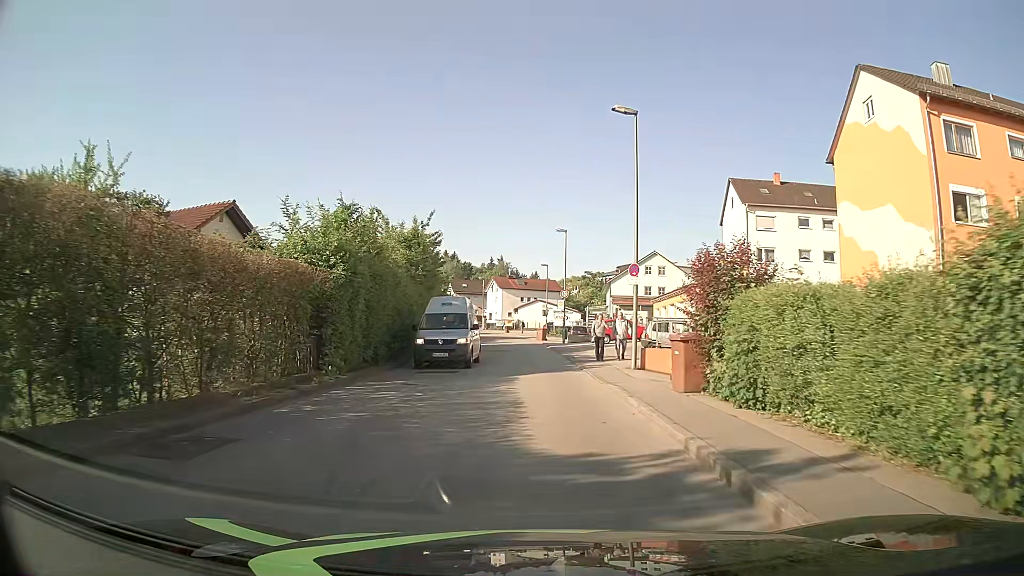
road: unclassified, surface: asphalt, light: Day
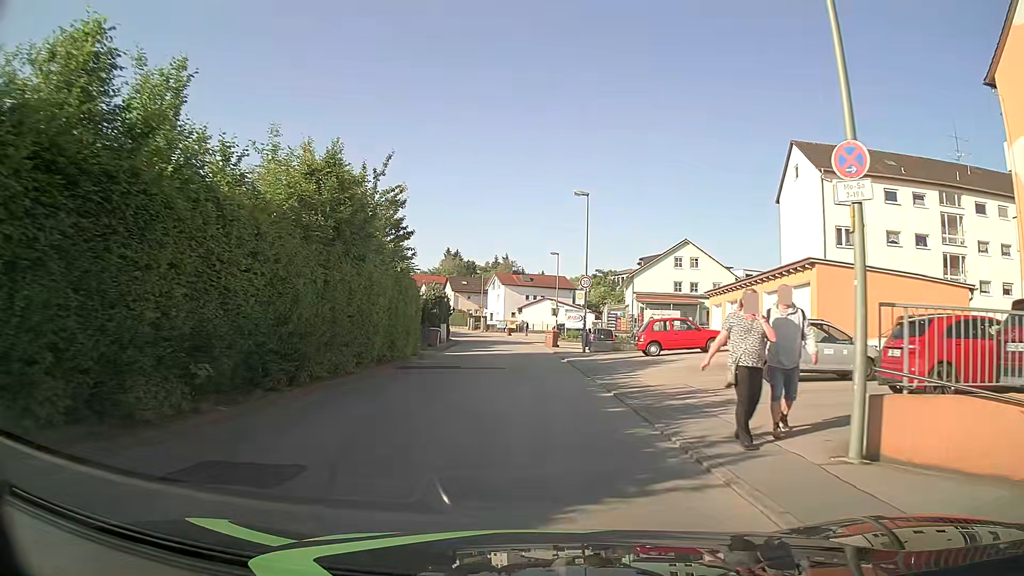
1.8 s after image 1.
(0.0, +14.3) m; 0°
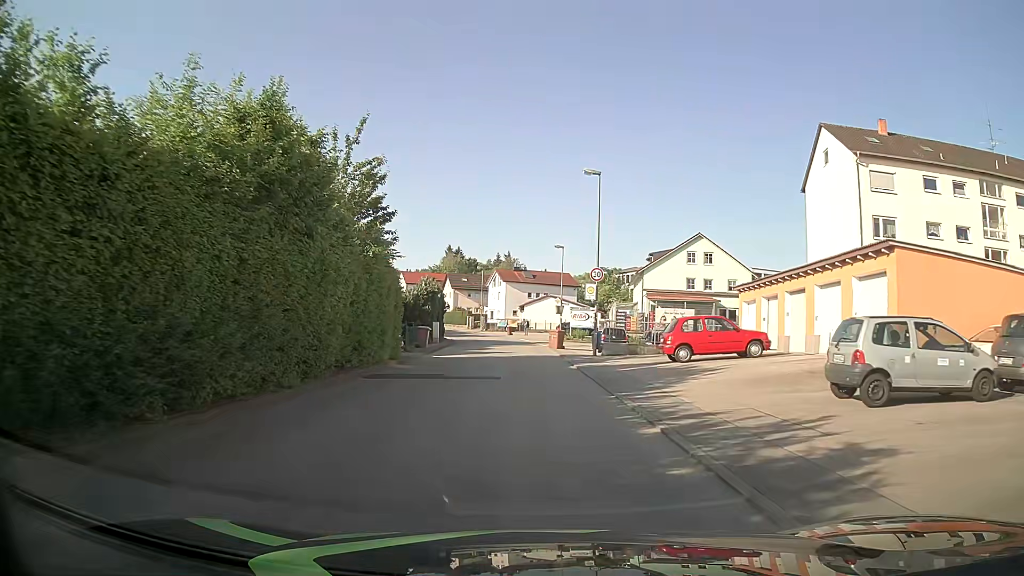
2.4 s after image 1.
(0.0, +4.8) m; -1°
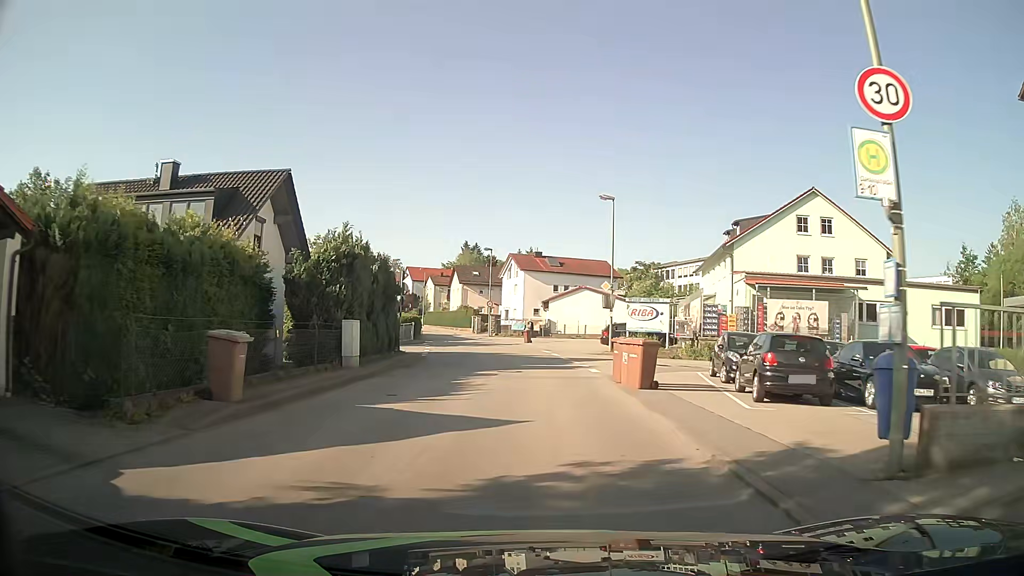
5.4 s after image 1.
(-0.1, +23.9) m; -1°
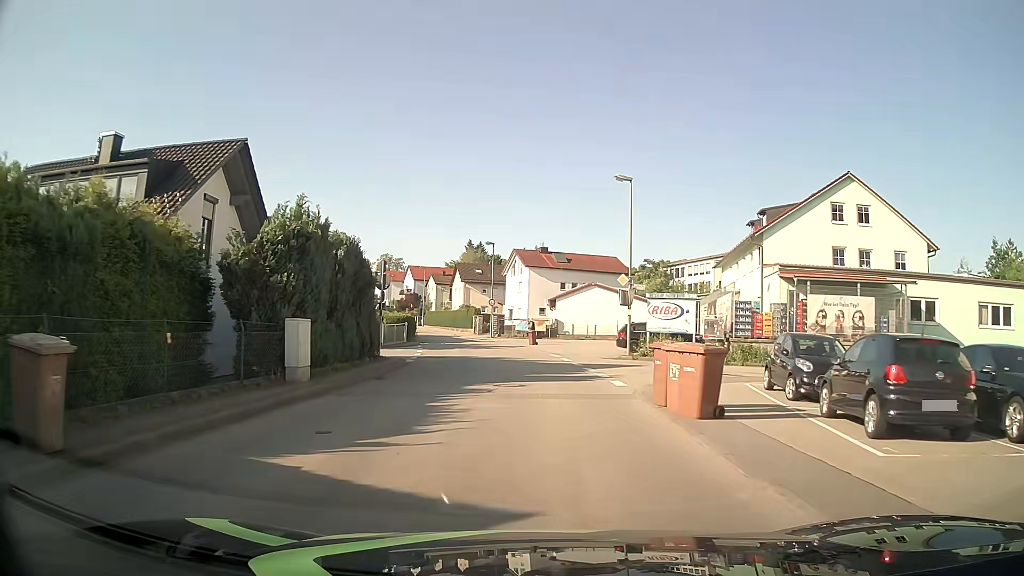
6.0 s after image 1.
(-0.1, +4.8) m; -1°
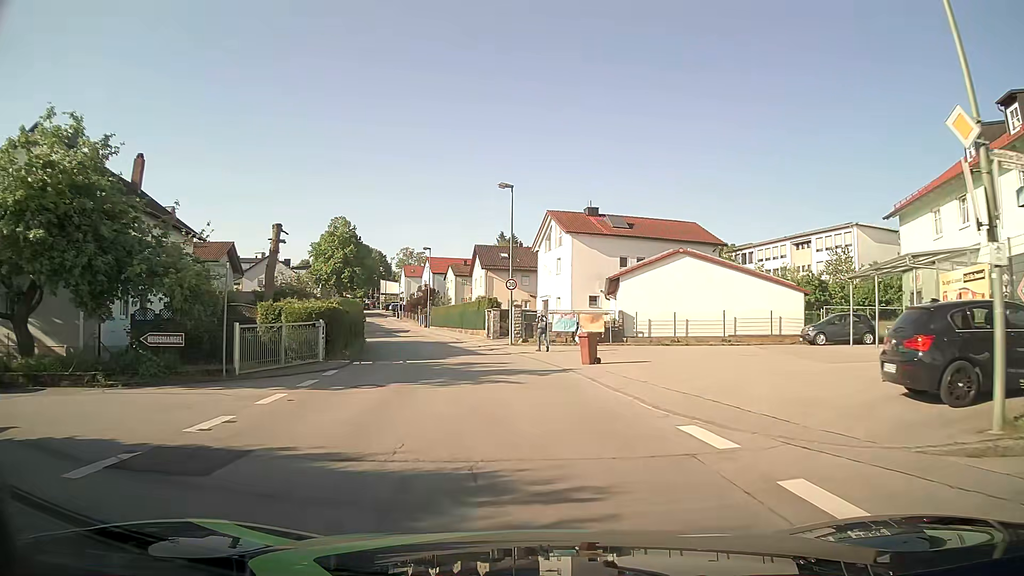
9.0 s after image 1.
(-0.4, +23.9) m; -3°
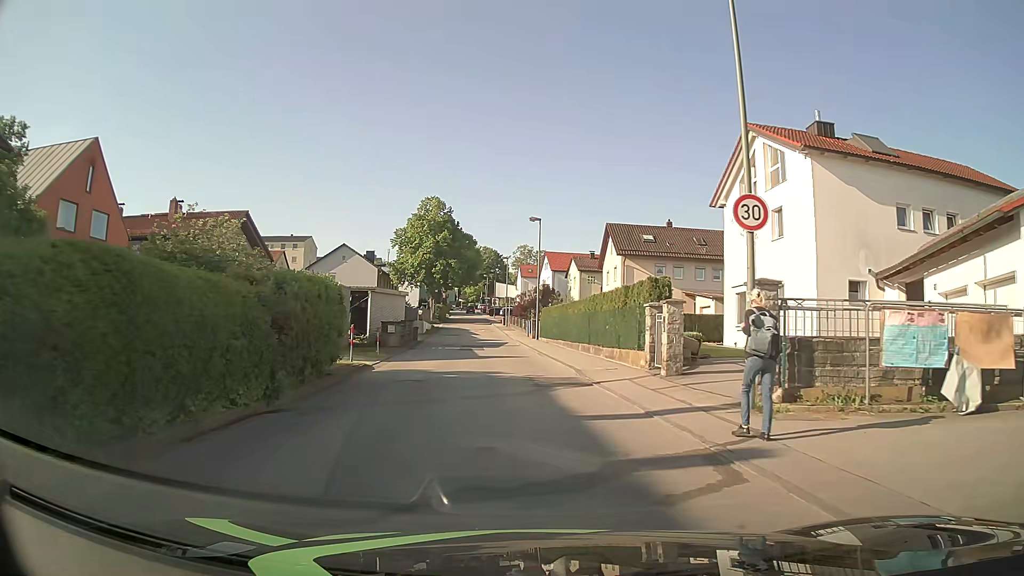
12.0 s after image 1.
(-2.2, +23.6) m; -10°
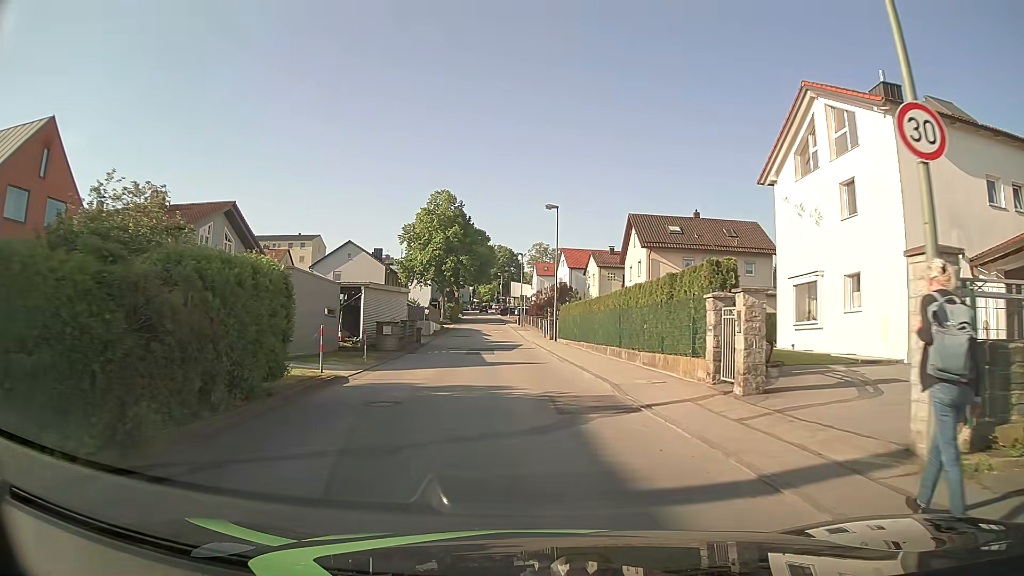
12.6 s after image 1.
(-0.1, +4.8) m; -2°
(0, +10) (-1, +20) (-1, +30) (-2, +40) (-3, +50) (-3, +60) (-4, +70) (-5, +80) (-6, +90) (-6, +100) m
